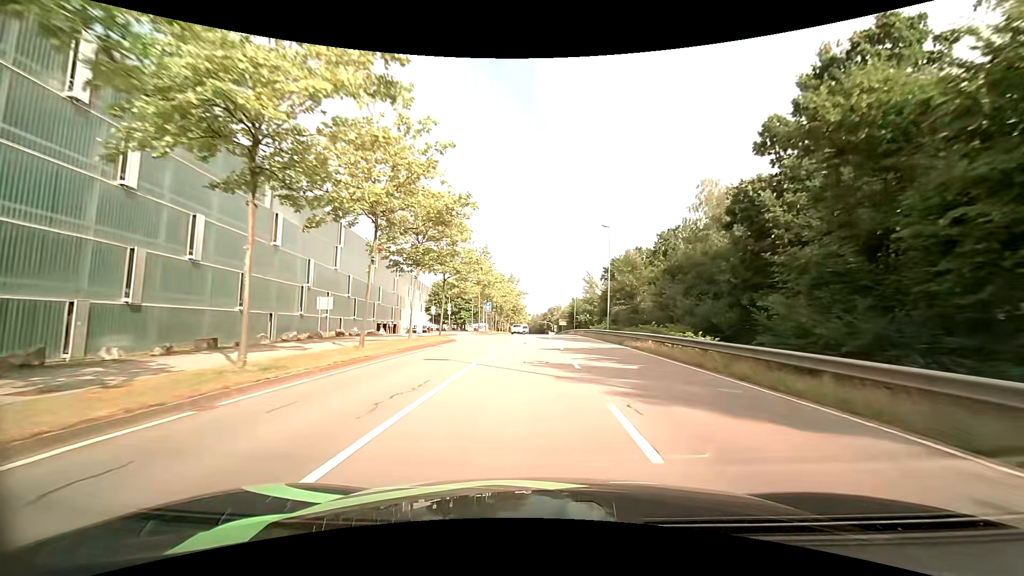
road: secondary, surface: asphalt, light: Day
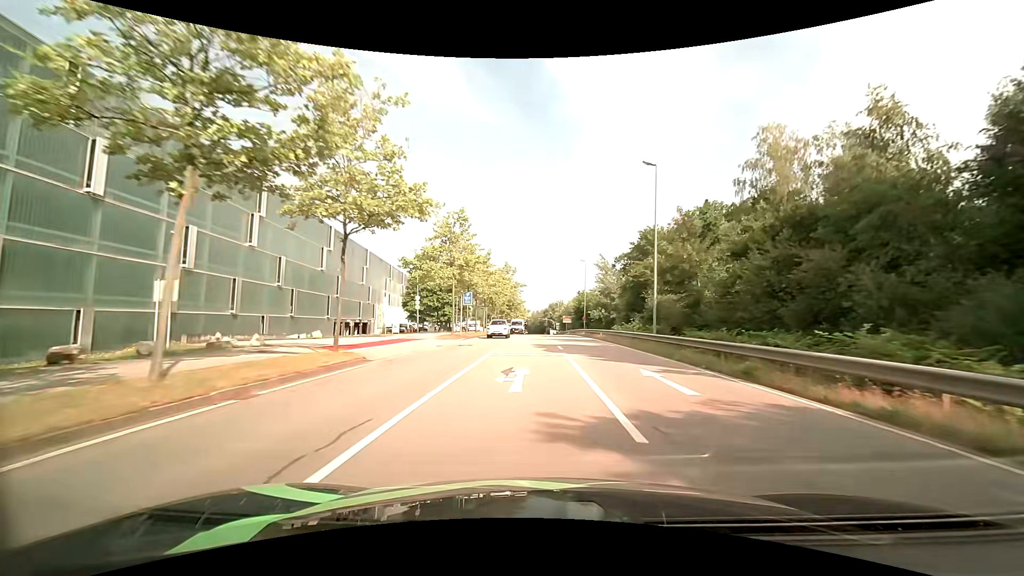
(0.0, +17.5) m; 0°
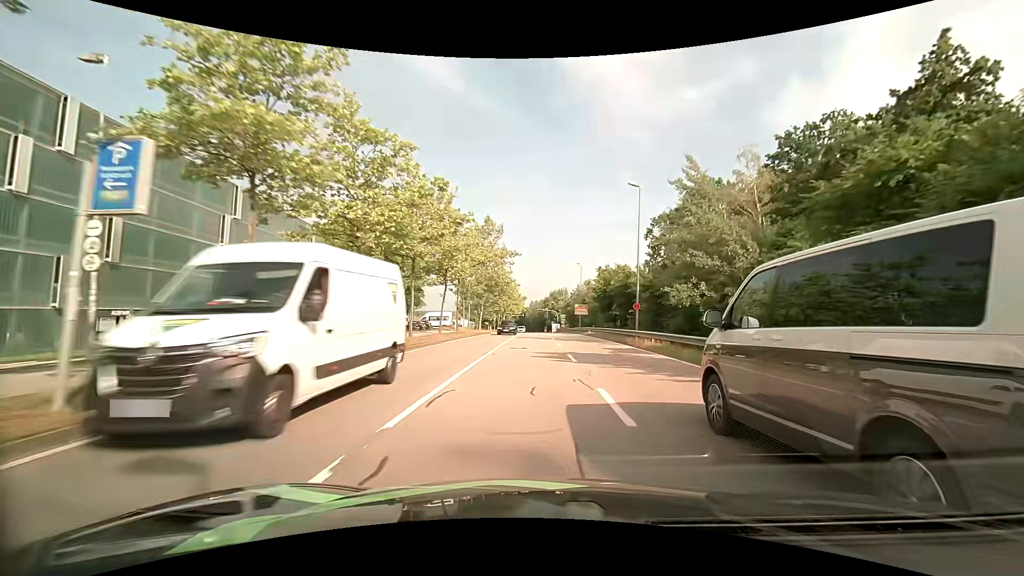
(0.0, +35.3) m; 0°
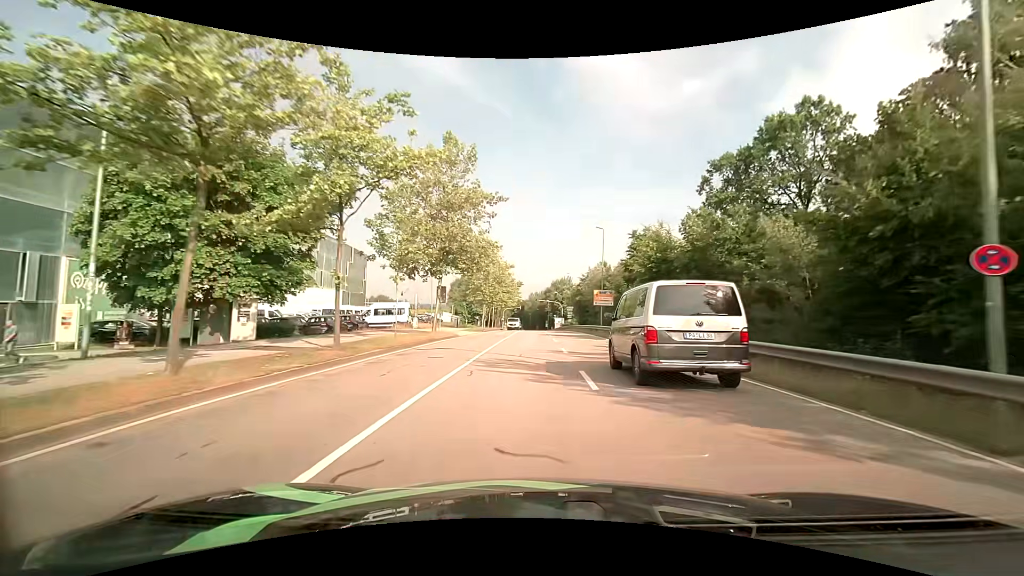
(+0.1, +24.2) m; 0°
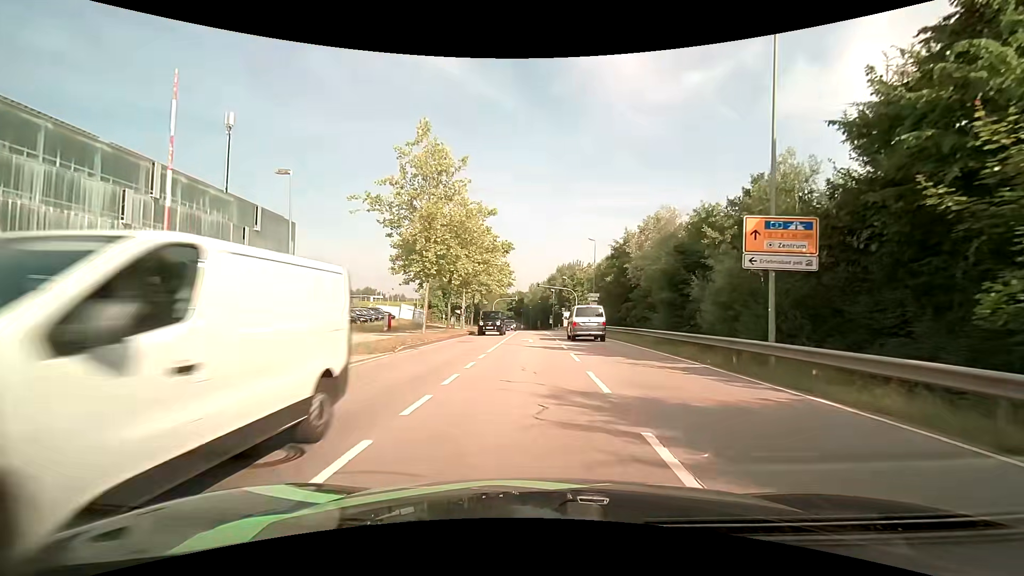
(-0.1, +33.0) m; 0°
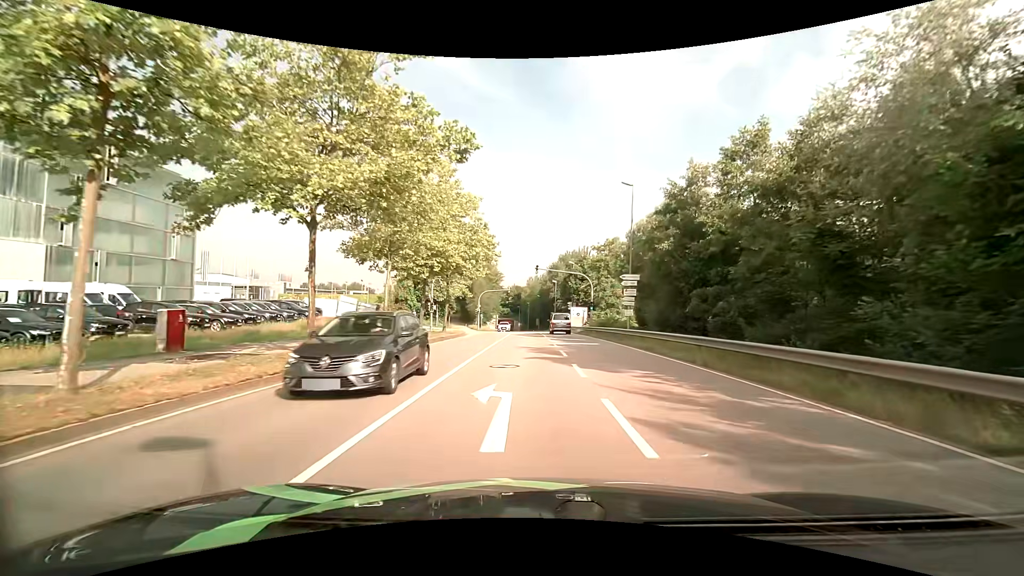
(0.0, +21.6) m; 0°
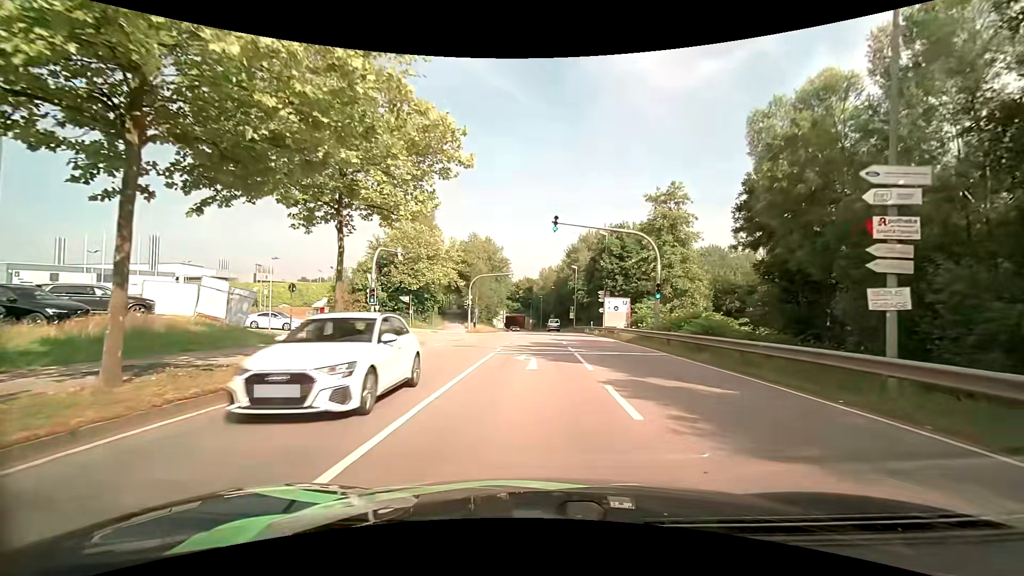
(-0.3, +22.2) m; -1°
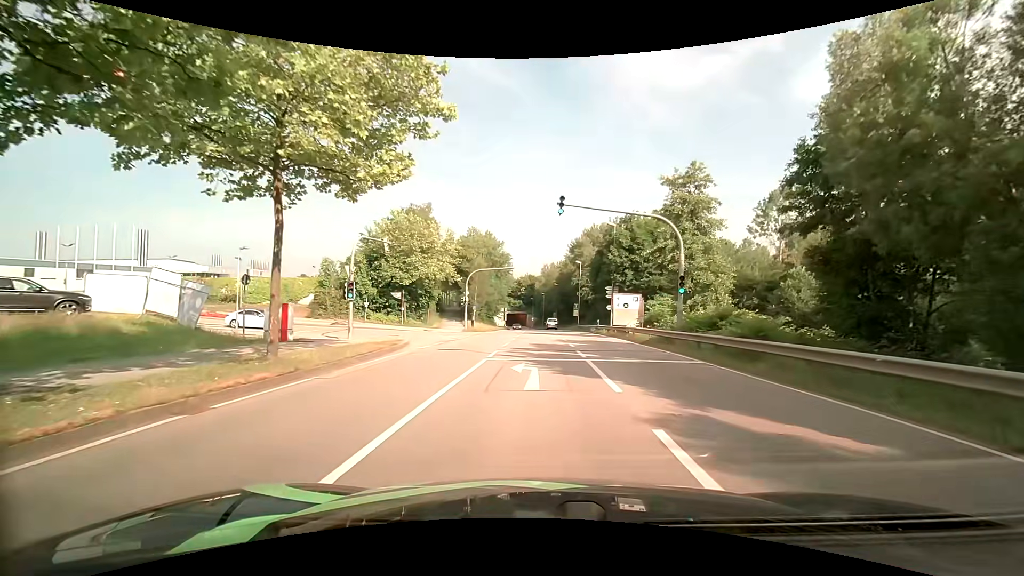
(0.0, +3.8) m; 0°
